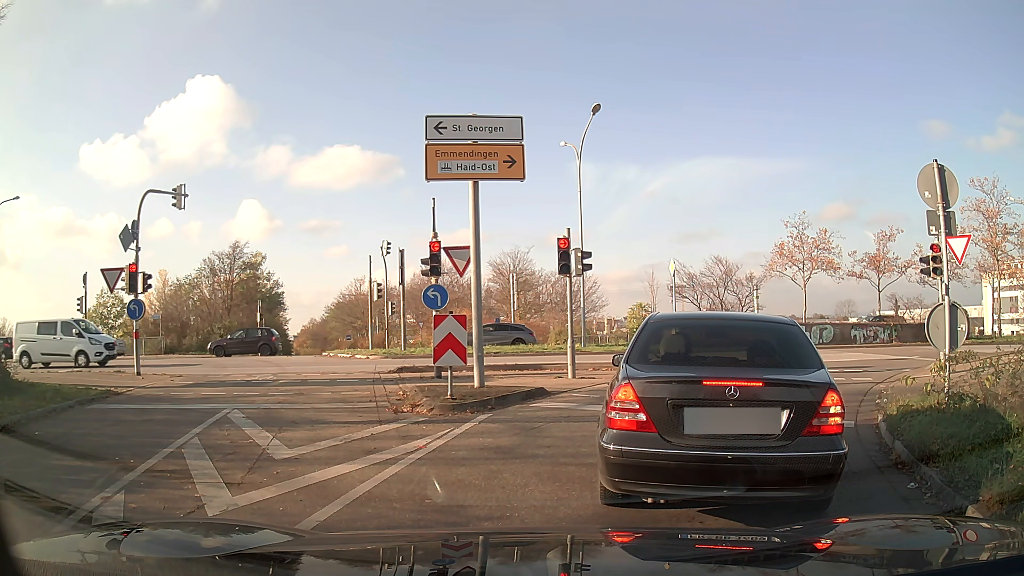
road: primary_link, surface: asphalt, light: Day
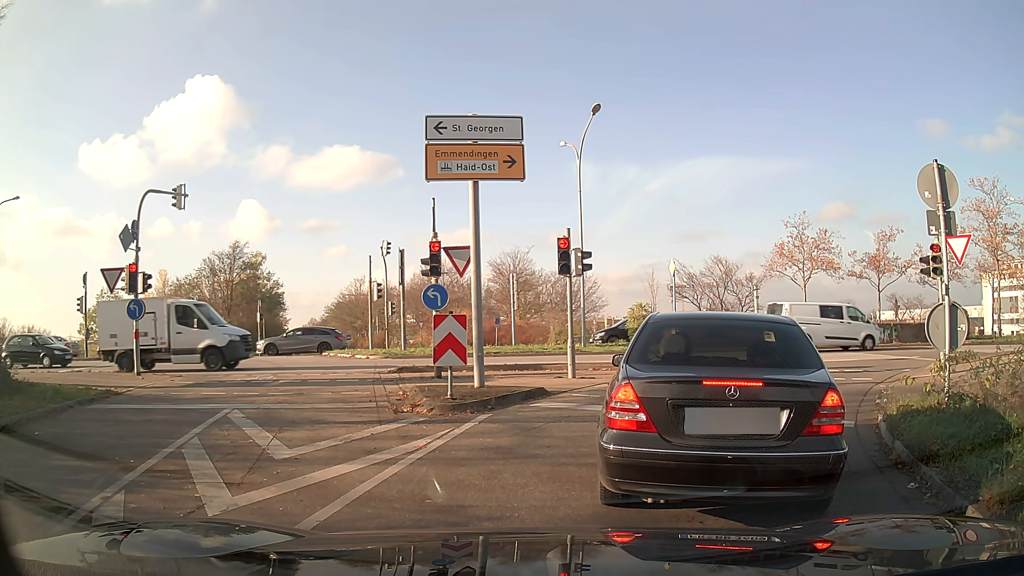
(0.0, 0.0) m; 0°
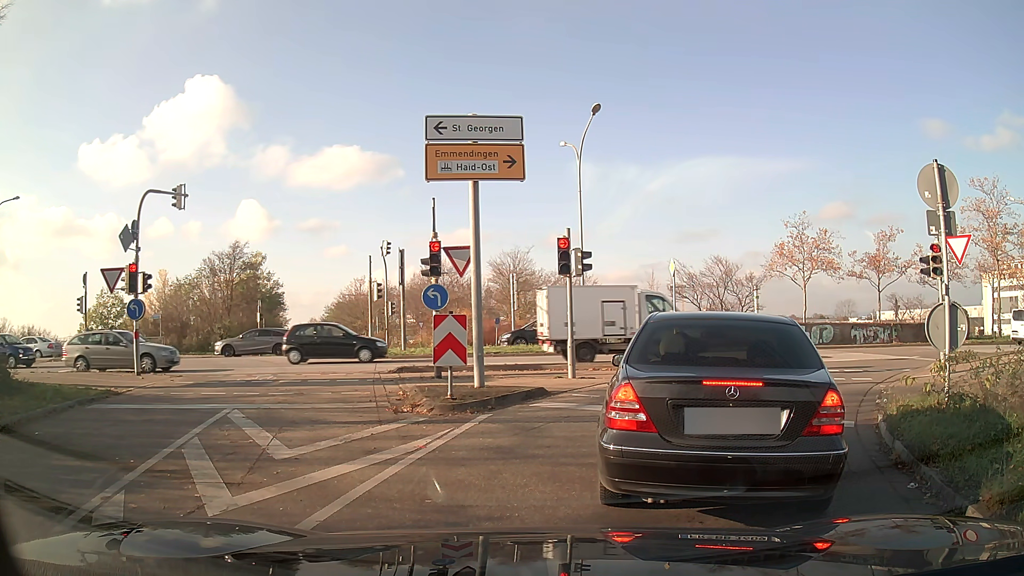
(0.0, 0.0) m; 0°
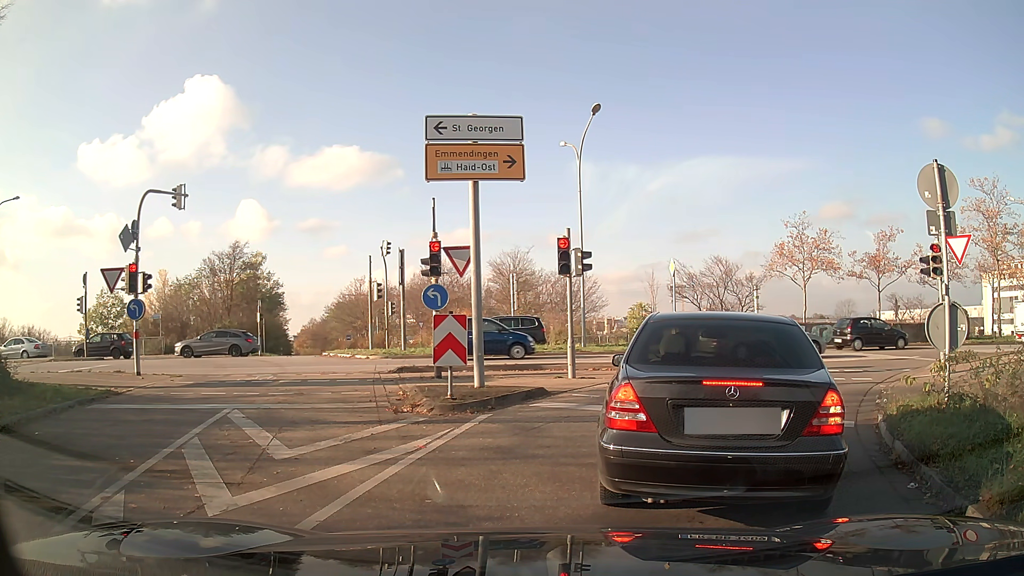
(0.0, 0.0) m; 0°
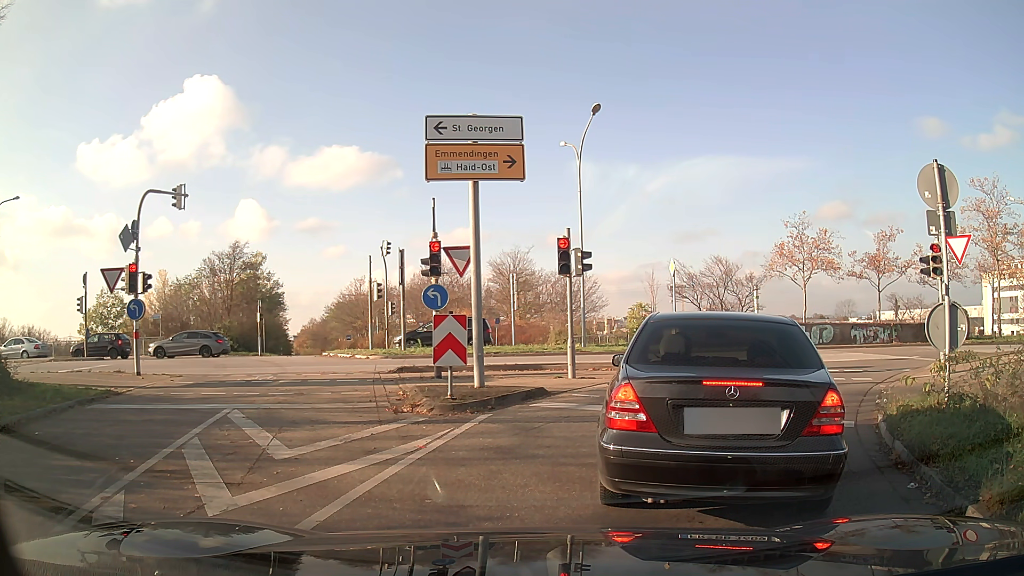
(0.0, 0.0) m; 0°
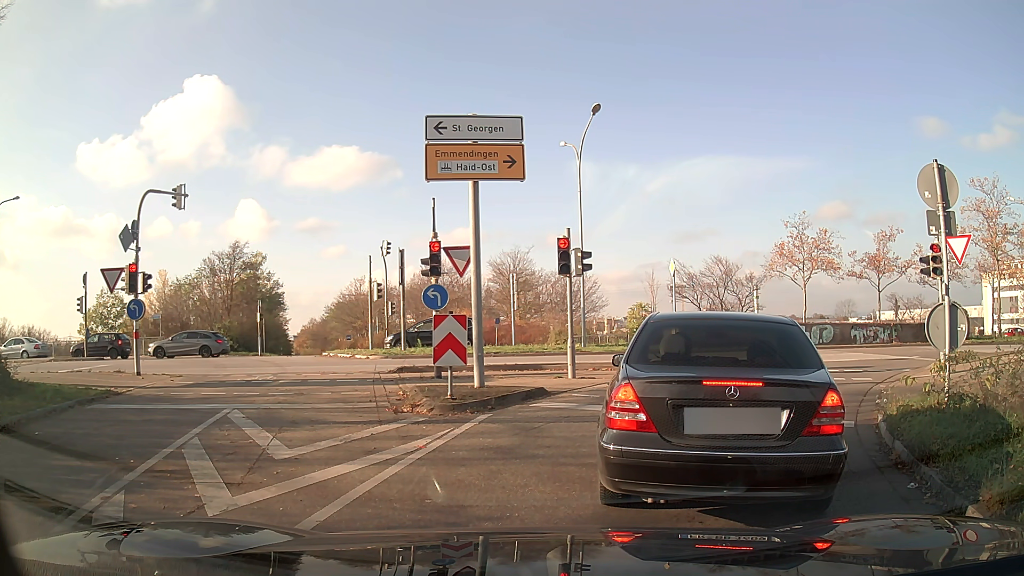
(0.0, 0.0) m; 0°
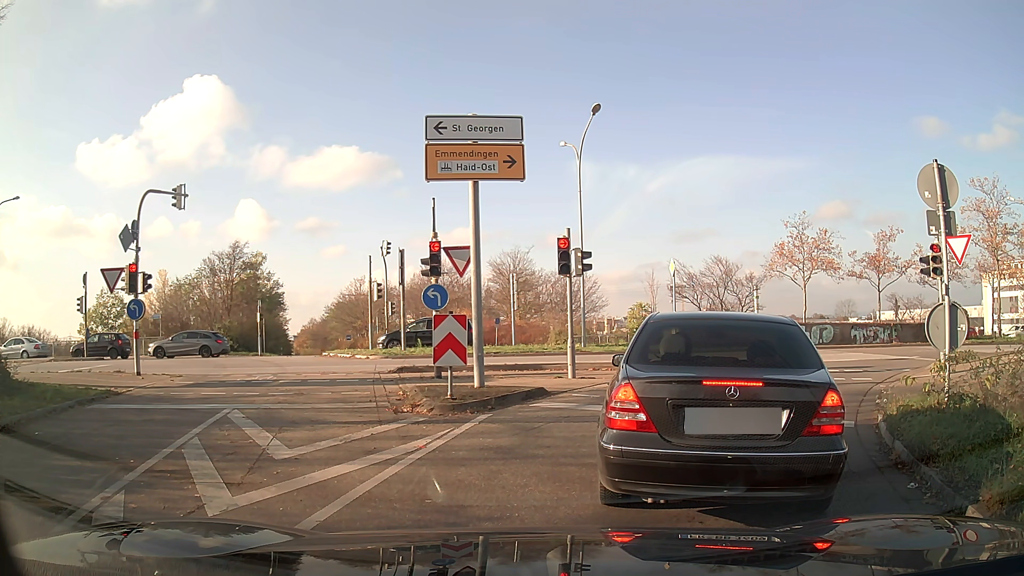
(0.0, 0.0) m; 0°
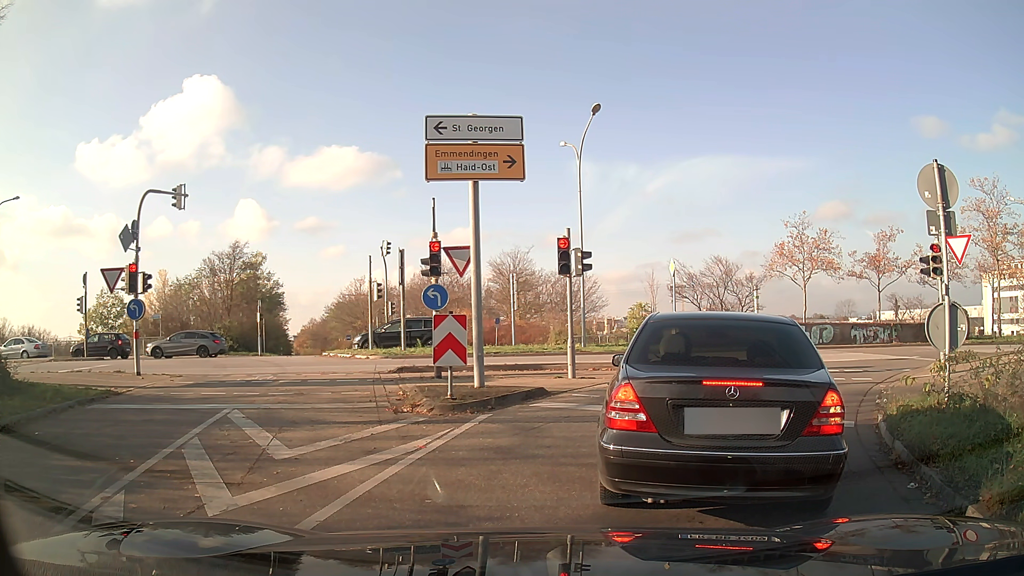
(0.0, 0.0) m; 0°
